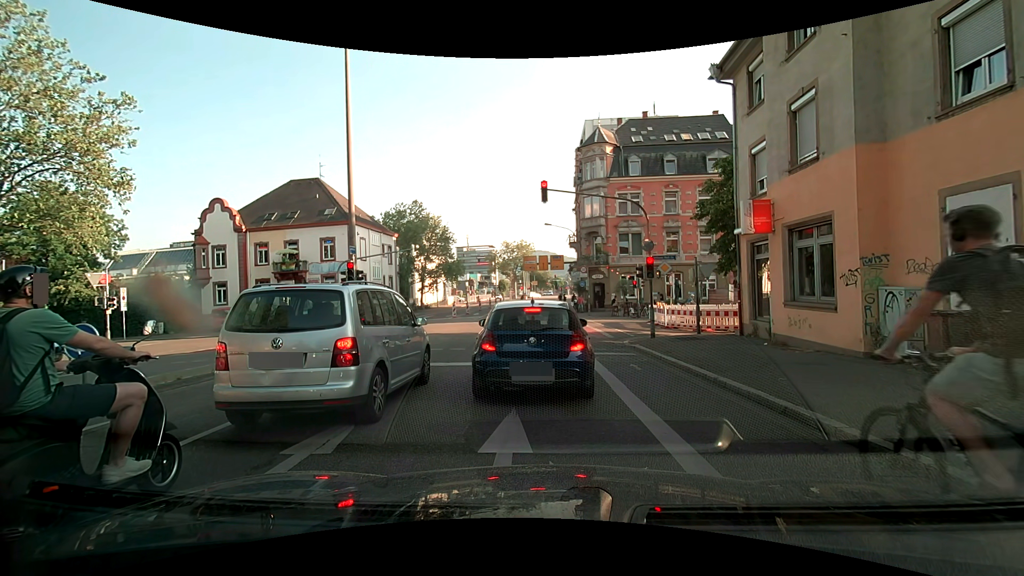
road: secondary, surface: asphalt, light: Day
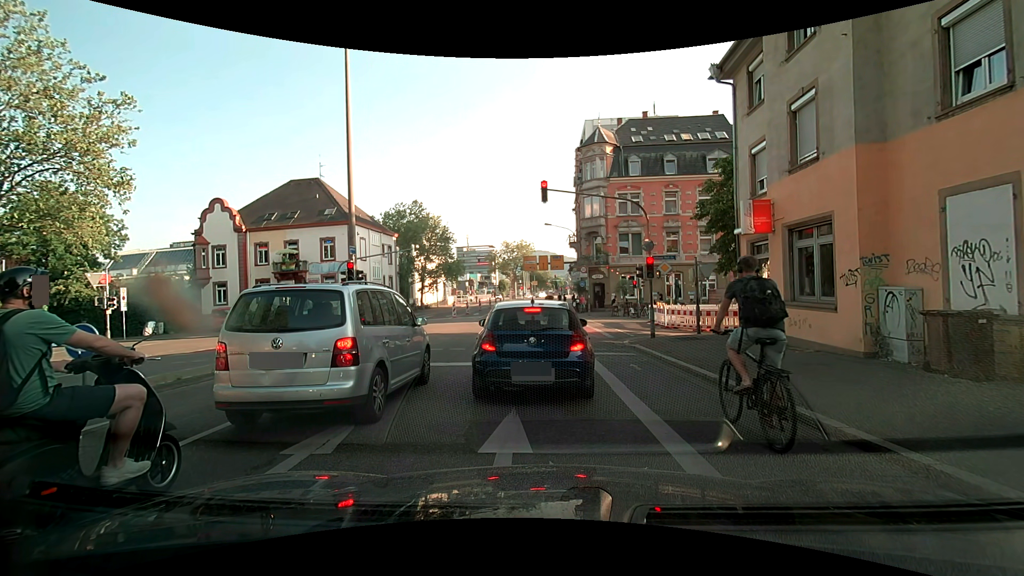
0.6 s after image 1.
(0.0, 0.0) m; 0°
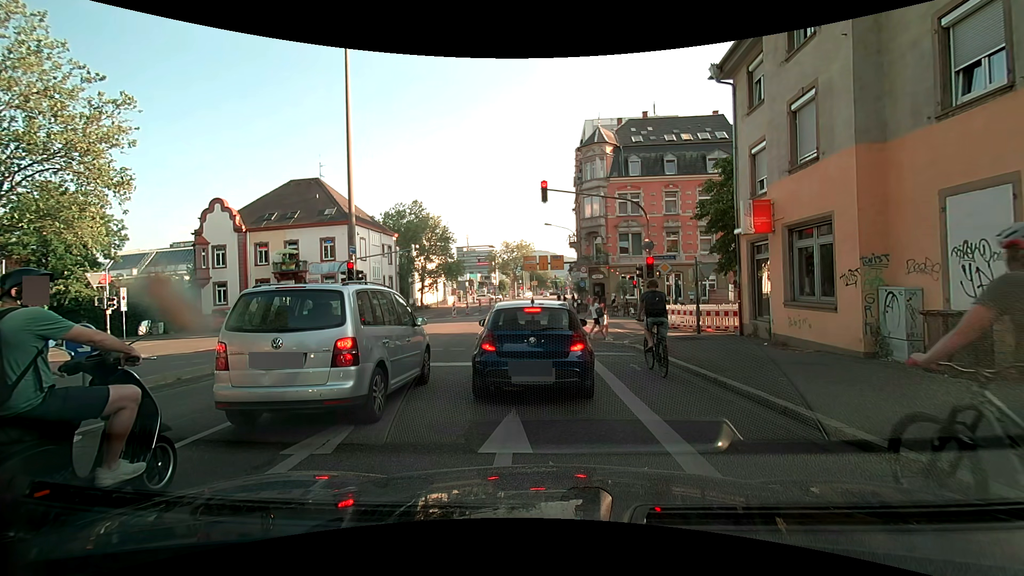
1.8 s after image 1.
(0.0, 0.0) m; 0°
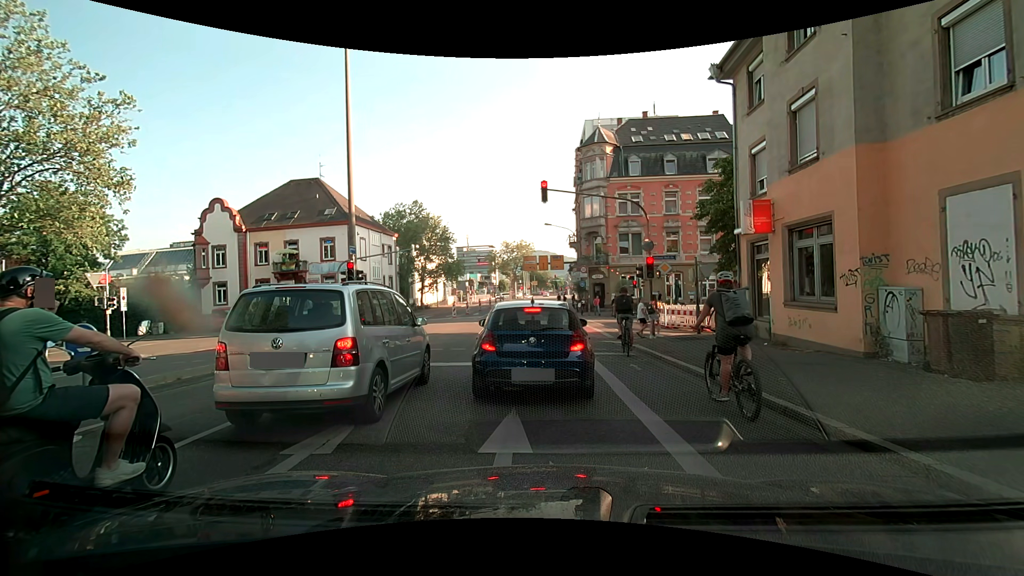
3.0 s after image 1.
(0.0, 0.0) m; 0°
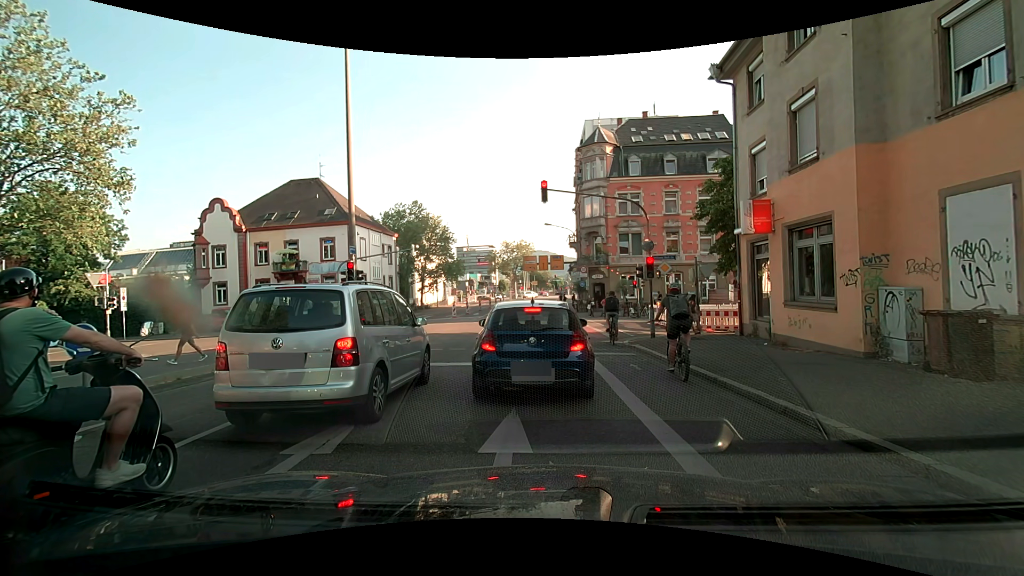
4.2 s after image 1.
(0.0, 0.0) m; 0°
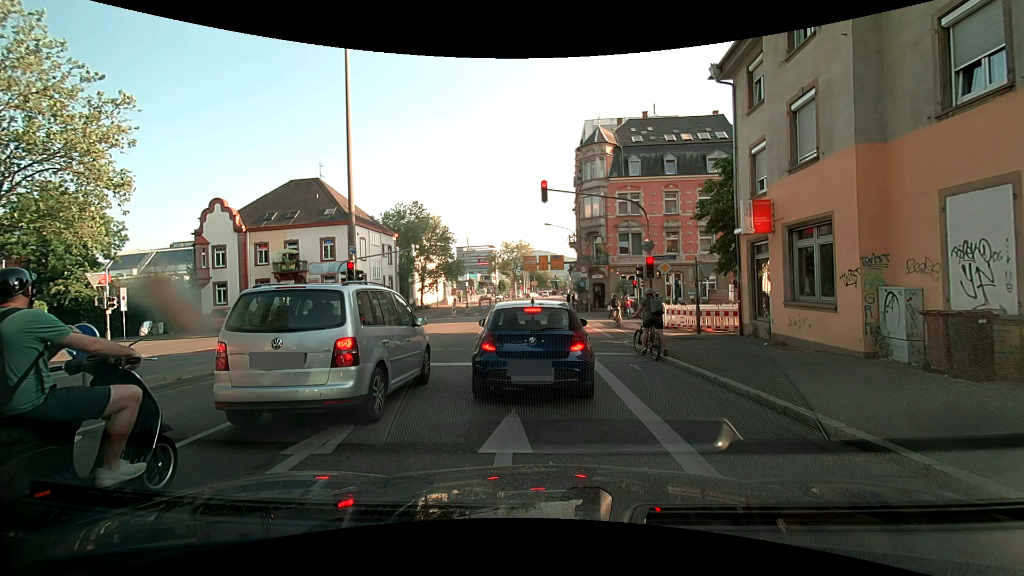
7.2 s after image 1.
(0.0, 0.0) m; 0°
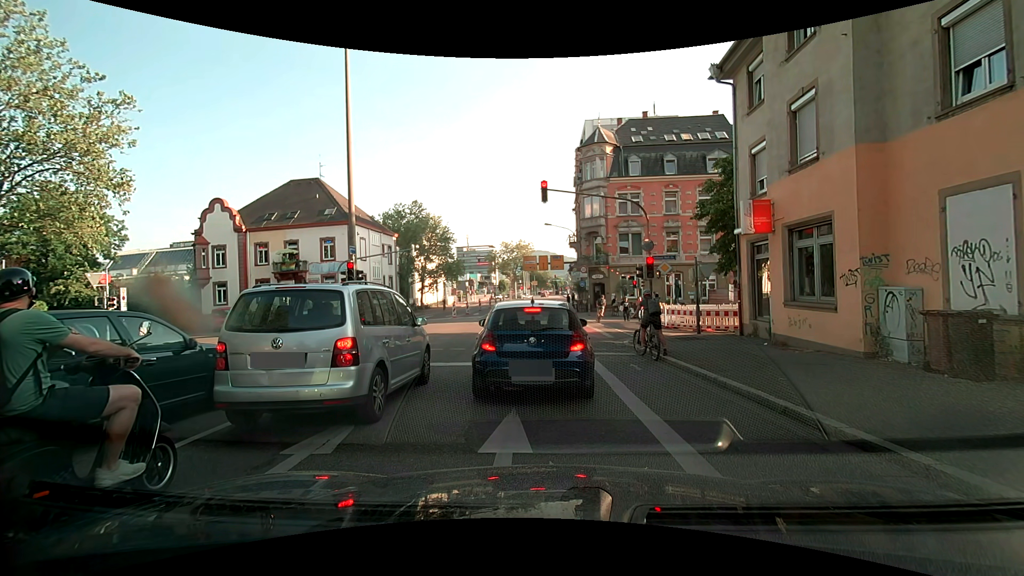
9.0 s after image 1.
(0.0, 0.0) m; 0°
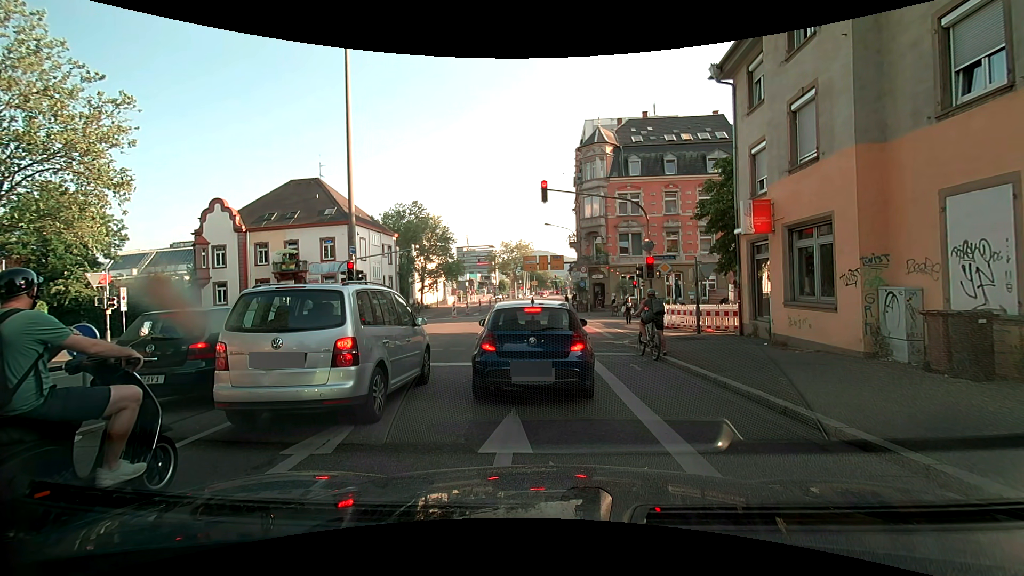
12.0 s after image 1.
(0.0, 0.0) m; 0°
(0, +10) (0, +20) (0, +30) (0, +40) (0, +50) (0, +60) (0, +70) (+1, +80) (+2, +90) (+3, +100) m
